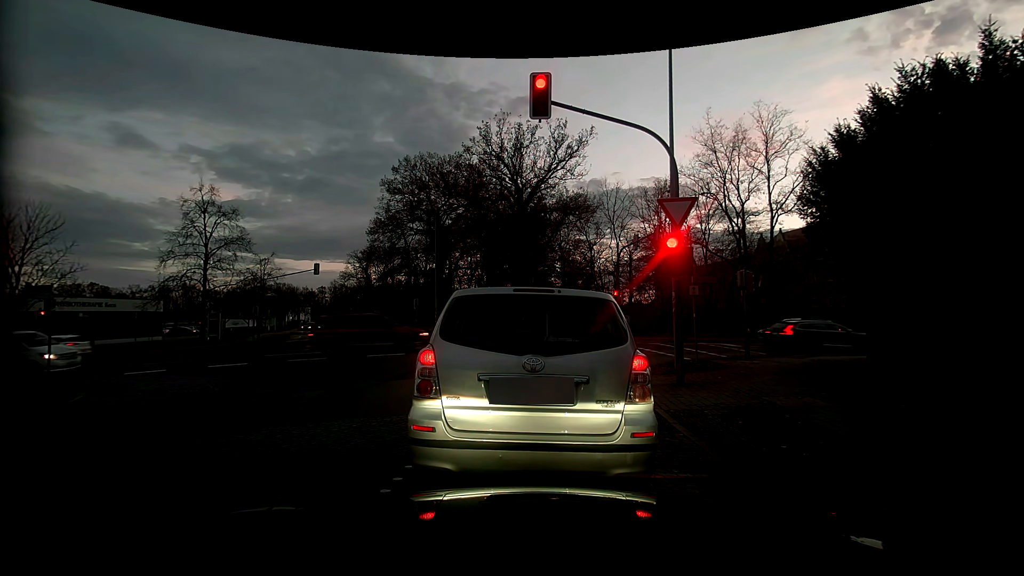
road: residential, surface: sett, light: Dusk
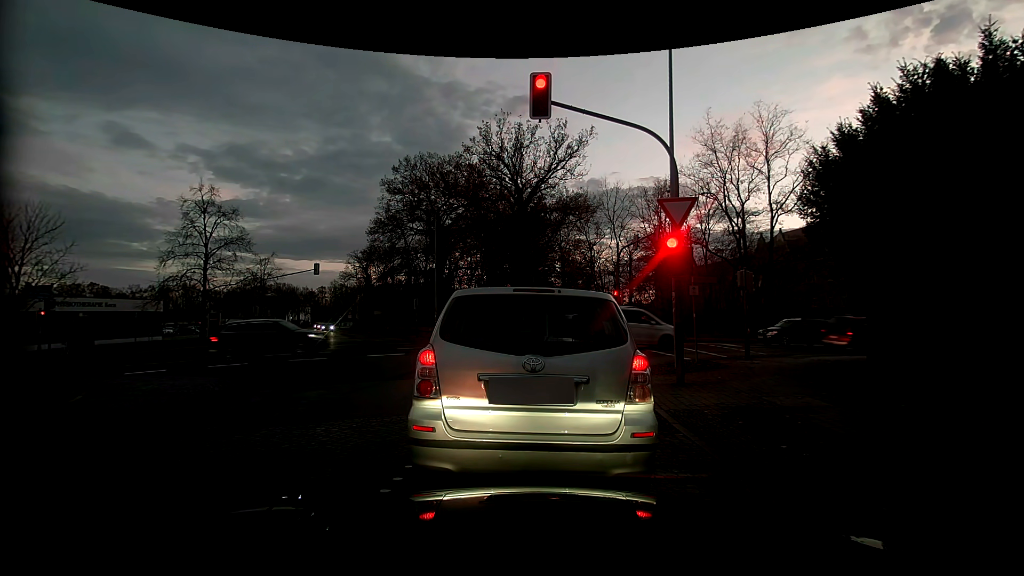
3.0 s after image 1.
(0.0, 0.0) m; 0°
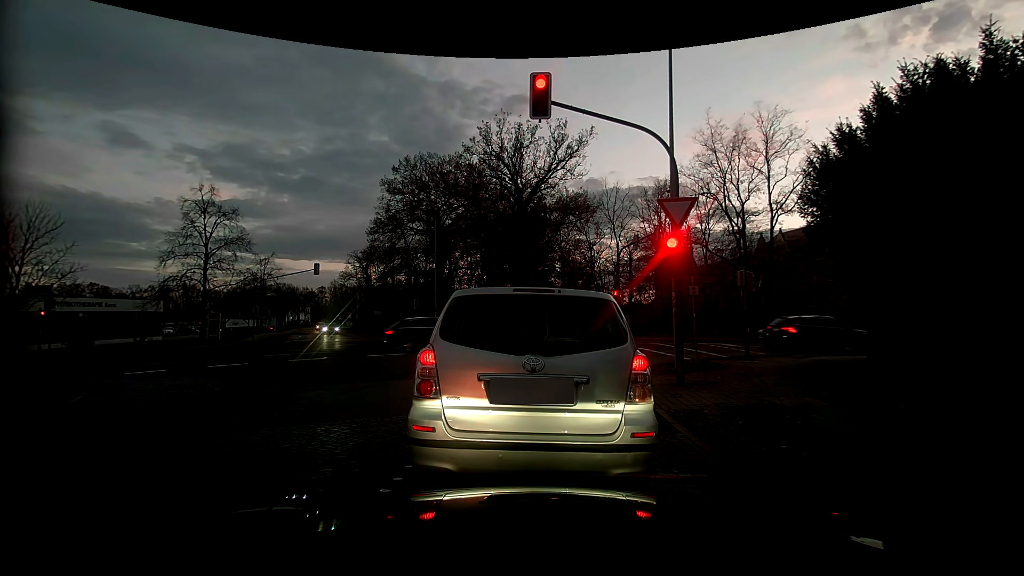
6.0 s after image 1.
(0.0, 0.0) m; 0°
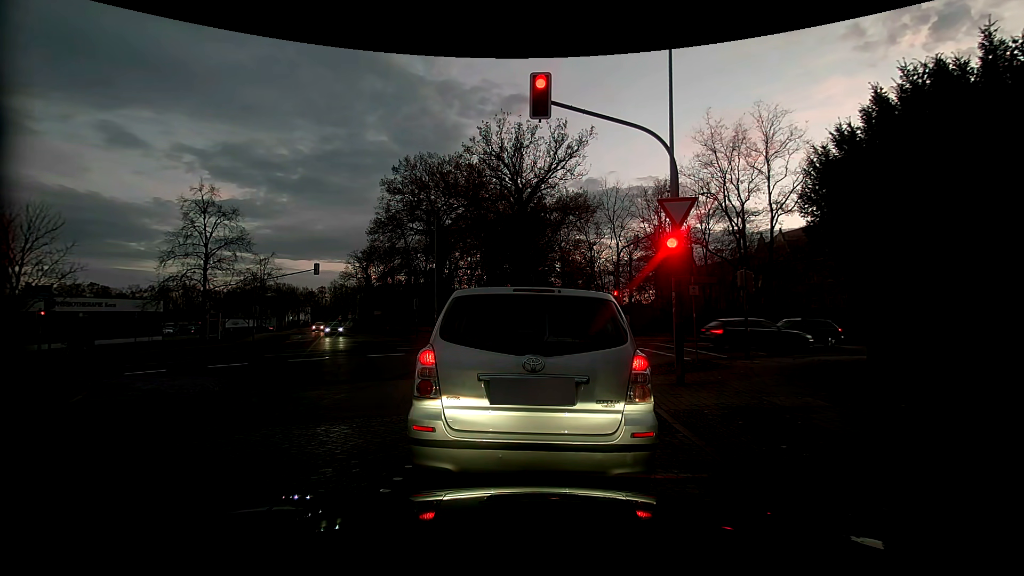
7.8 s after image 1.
(0.0, 0.0) m; 0°
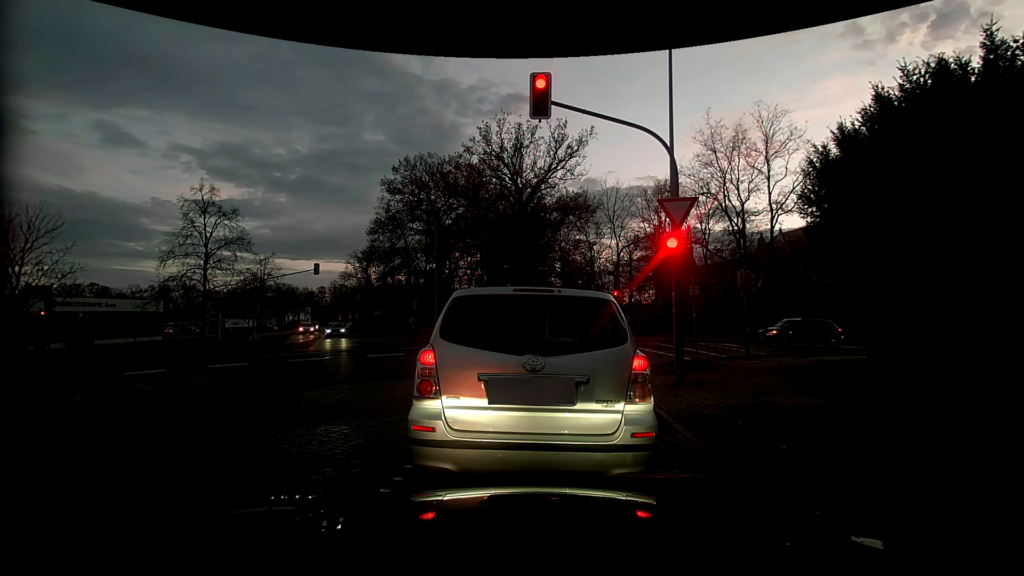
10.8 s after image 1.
(0.0, 0.0) m; 0°
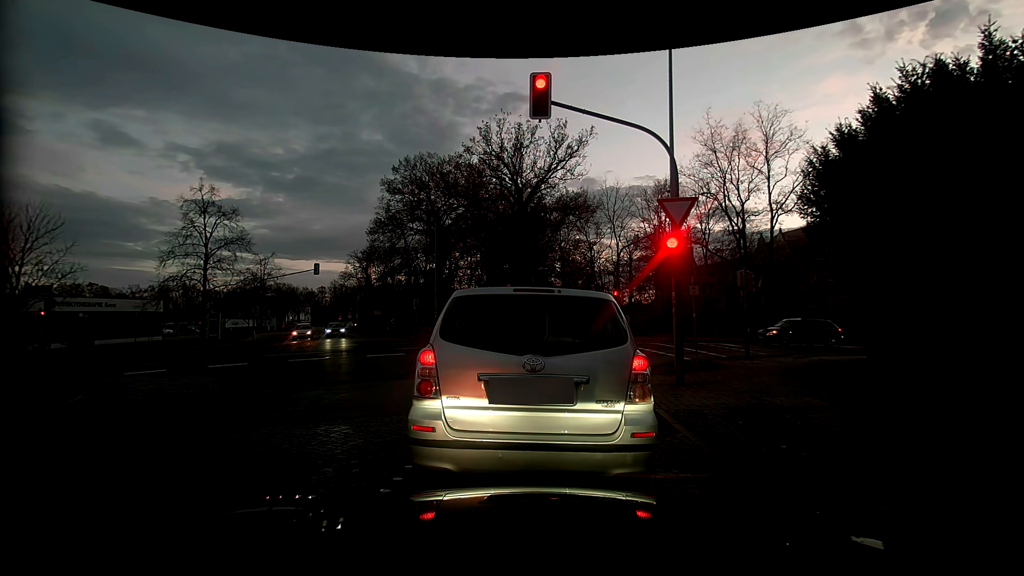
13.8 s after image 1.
(0.0, 0.0) m; 0°
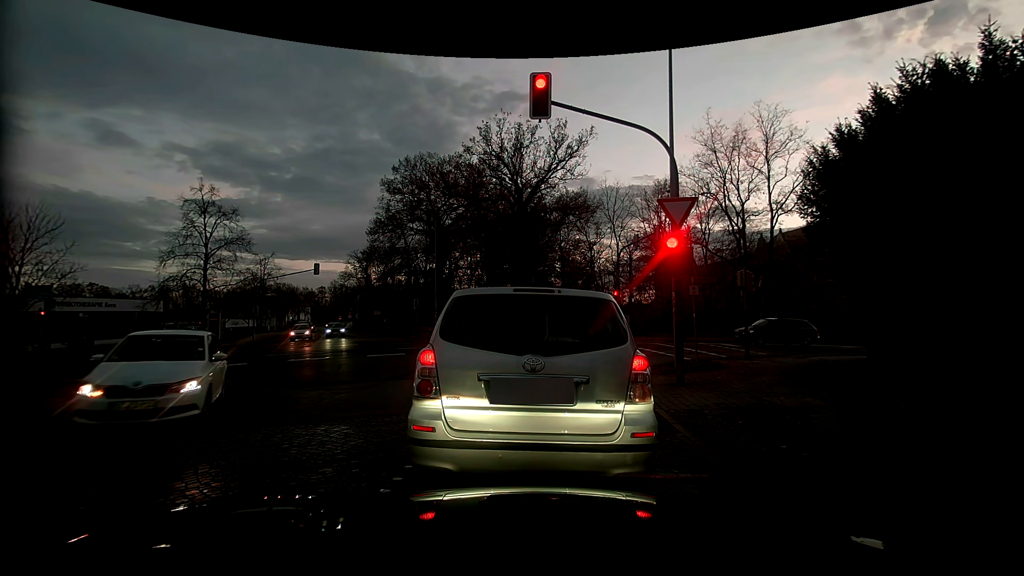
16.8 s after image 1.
(0.0, 0.0) m; 0°
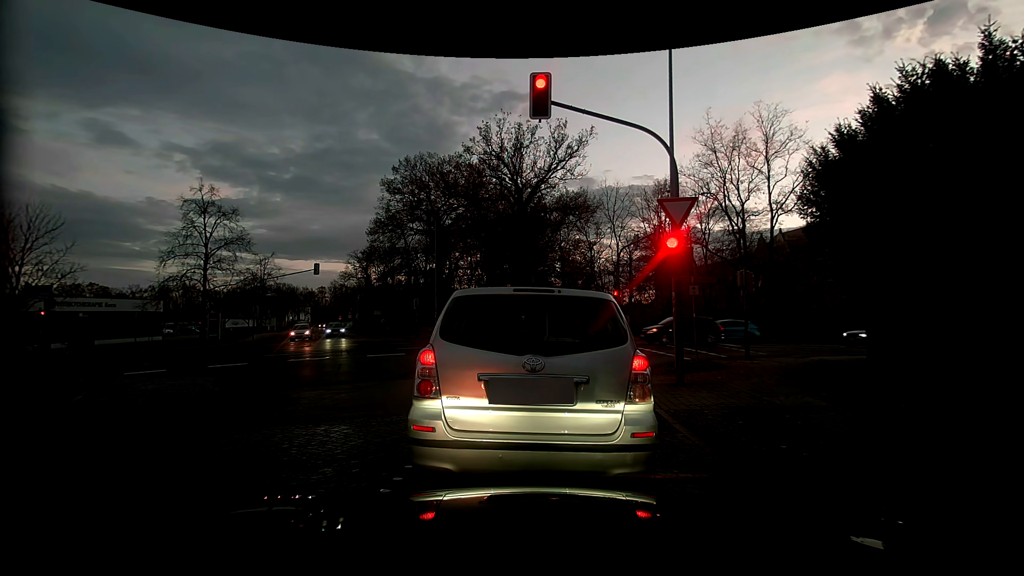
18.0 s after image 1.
(0.0, 0.0) m; 0°
(0, +10) (-3, +20) (-10, +27) (-20, +29) (-29, +27) (-39, +25) (-49, +23) (-59, +21) (-69, +19) (-78, +17) m
